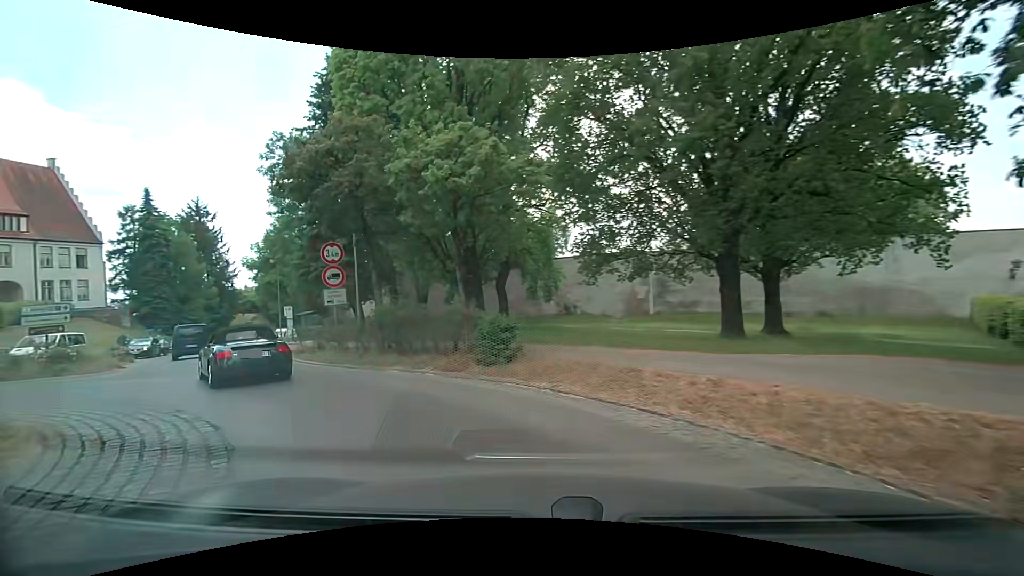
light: Day
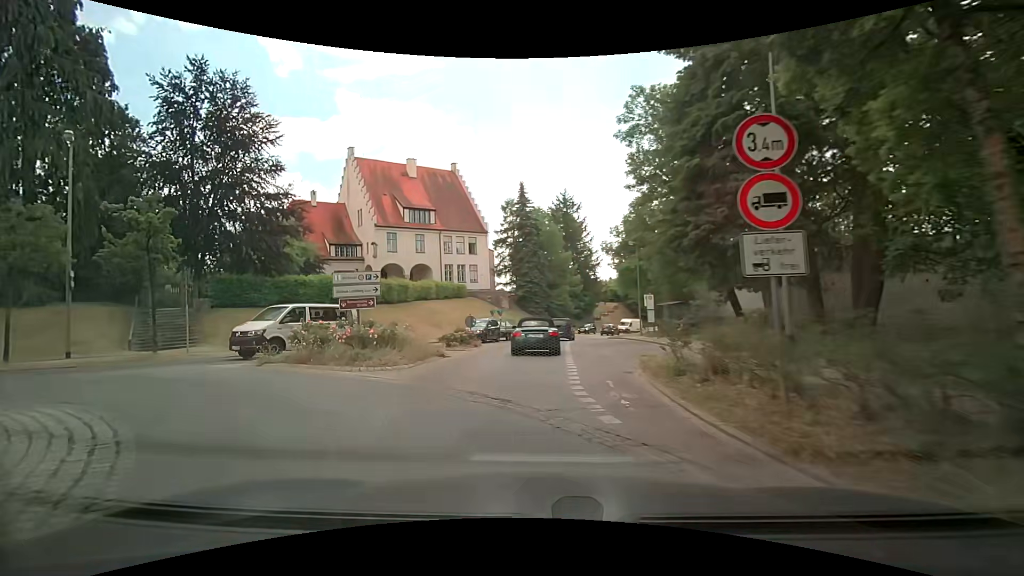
(-3.7, +10.1) m; -40°
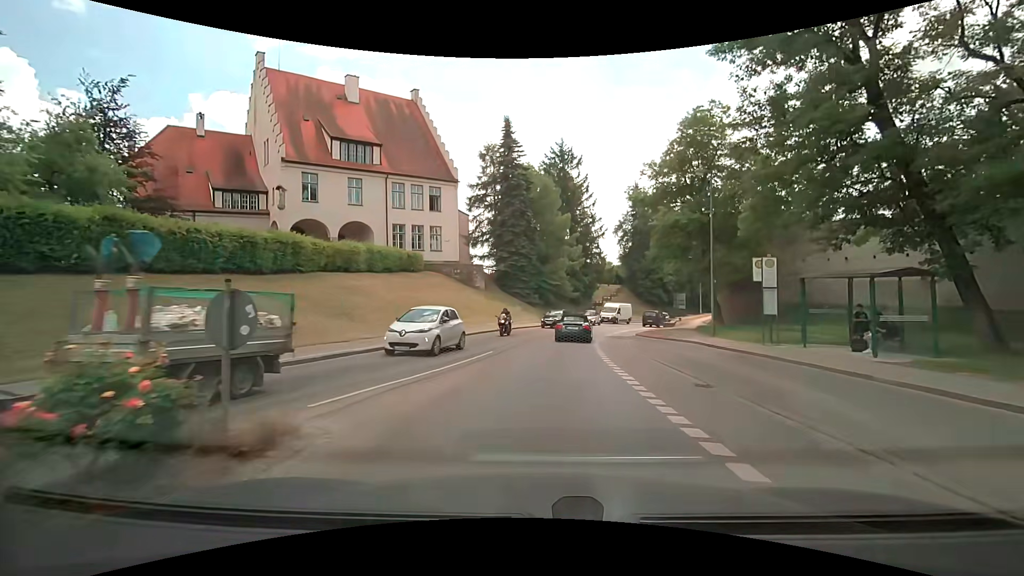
(-0.2, +20.5) m; +3°
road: secondary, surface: asphalt
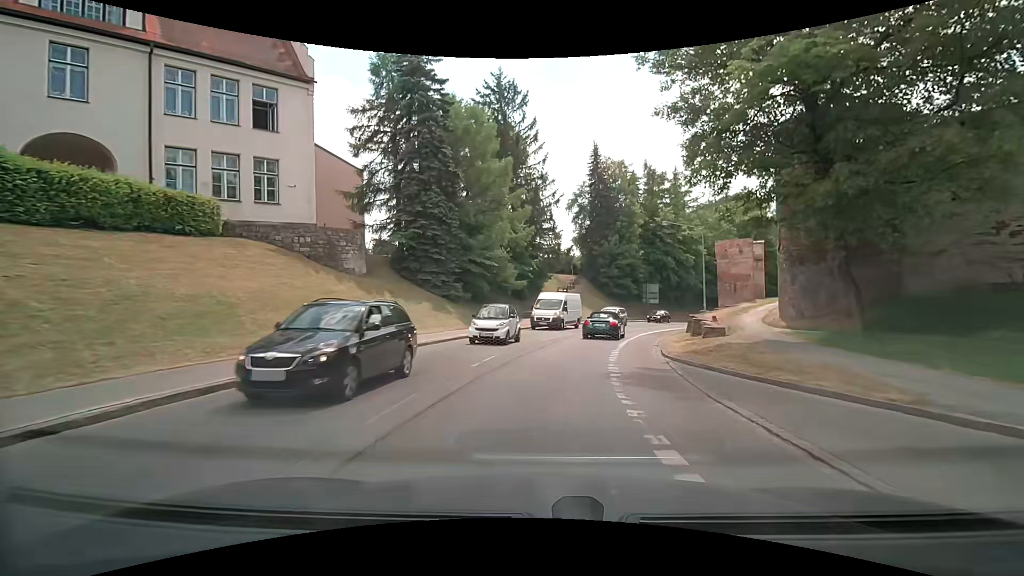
(+1.1, +21.8) m; +7°
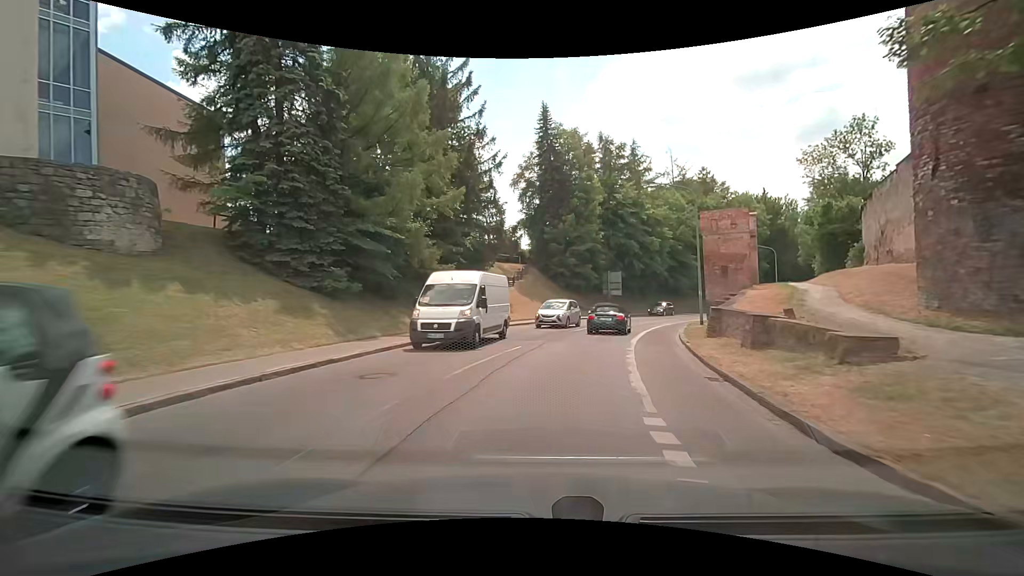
(+0.6, +12.4) m; +6°
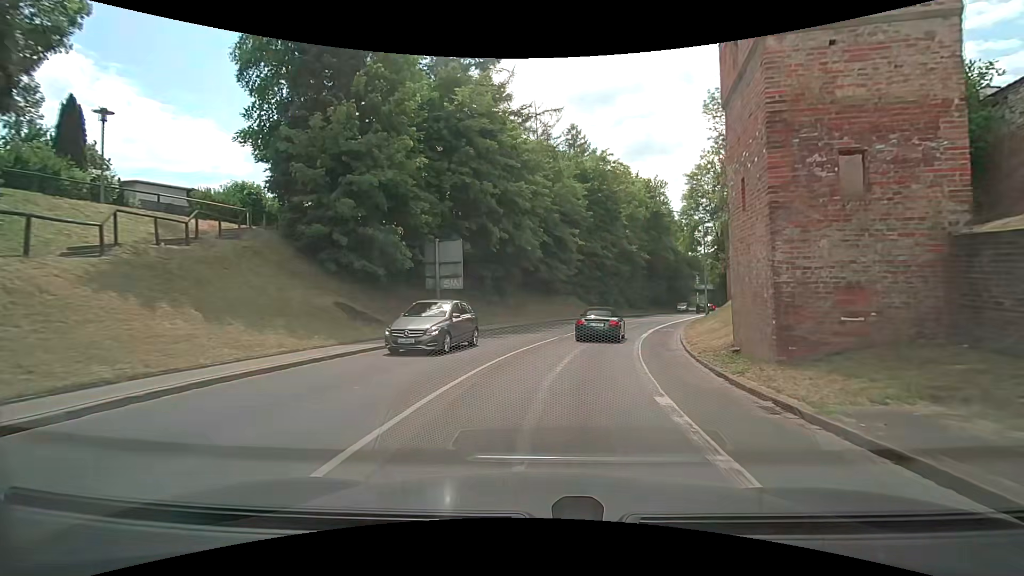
(+4.7, +30.5) m; +18°
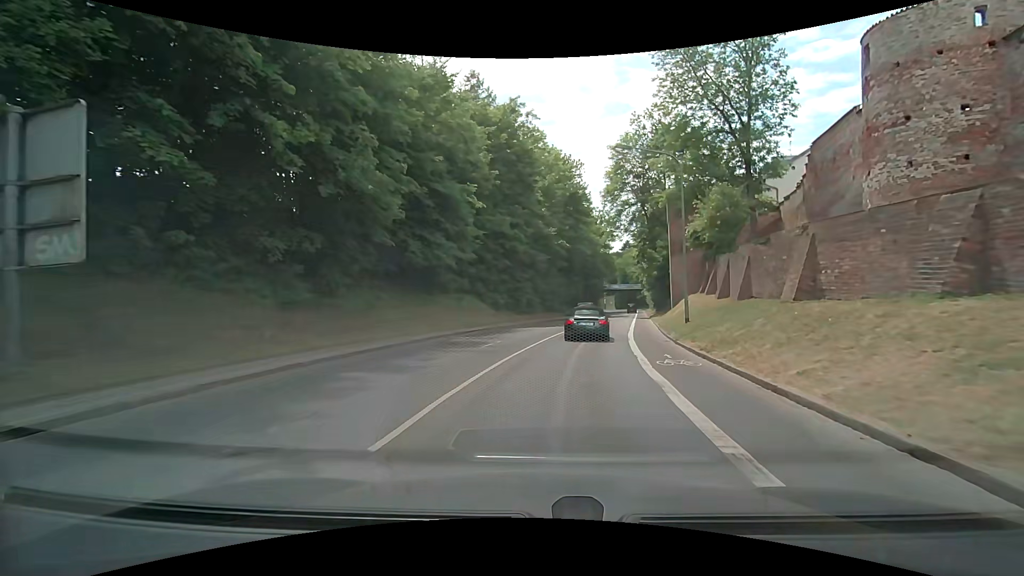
(+1.4, +18.3) m; +9°
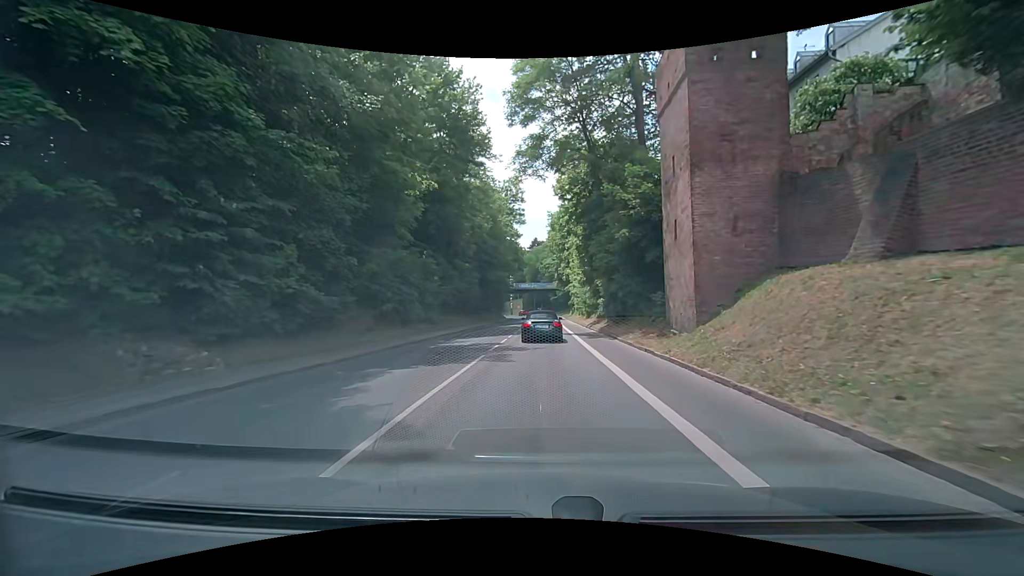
(+4.2, +31.9) m; +11°
(0, +10) (0, +20) (0, +30) (0, +40) (0, +50) (0, +60) (0, +70) (0, +80) (0, +90) (0, +100) m
